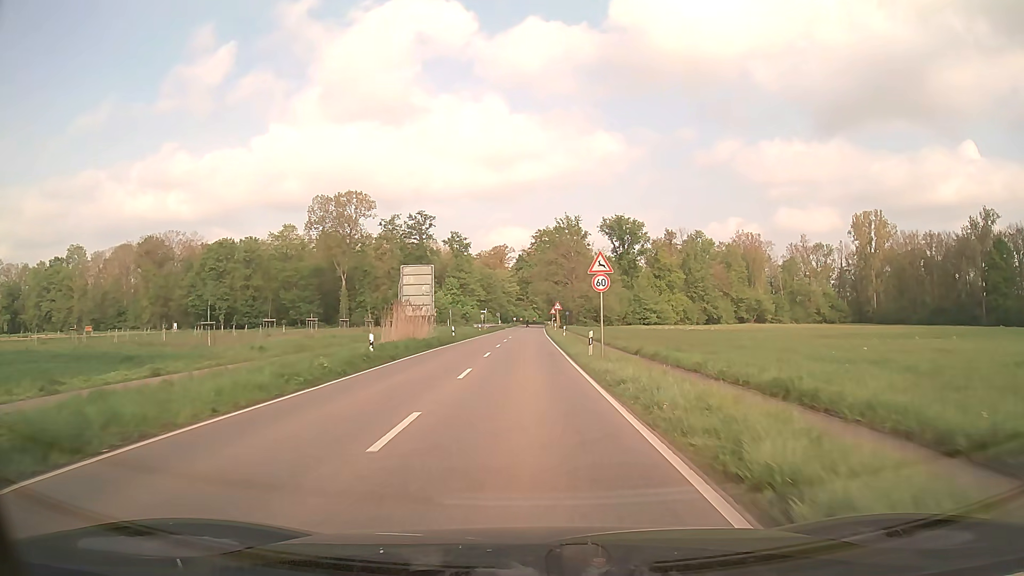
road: secondary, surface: asphalt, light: Day
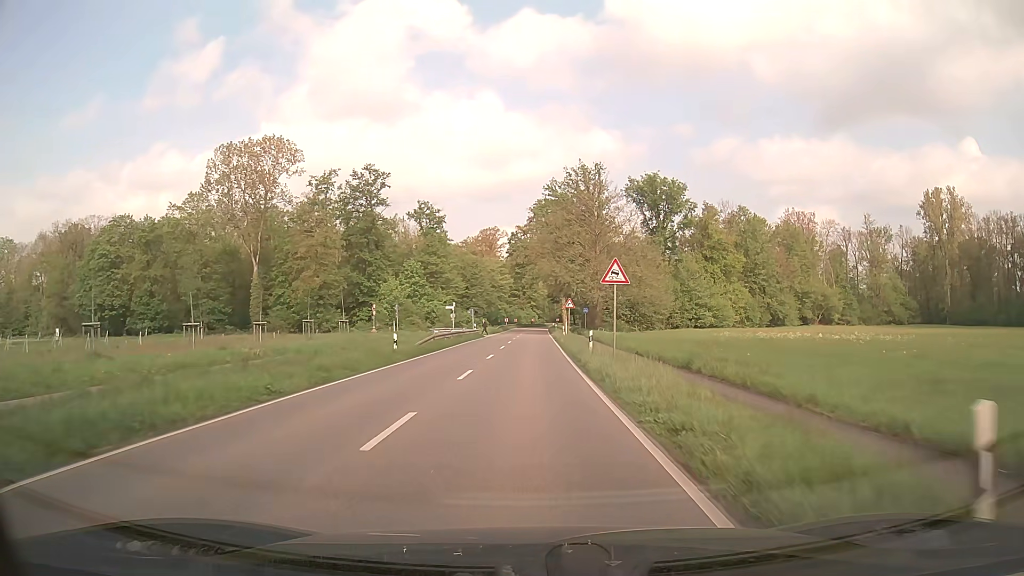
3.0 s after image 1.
(0.0, +45.2) m; 0°
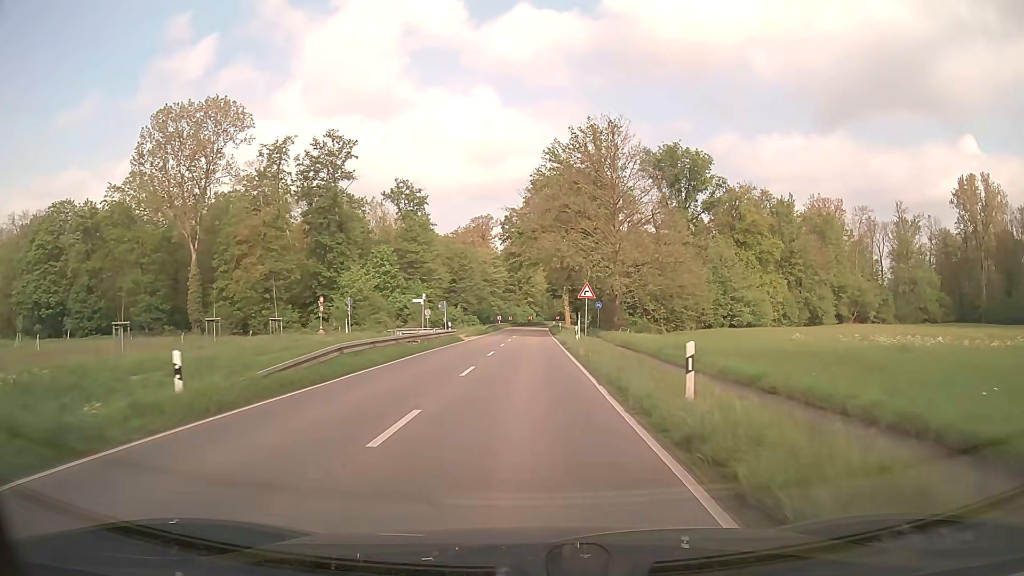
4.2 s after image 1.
(0.0, +18.1) m; 0°
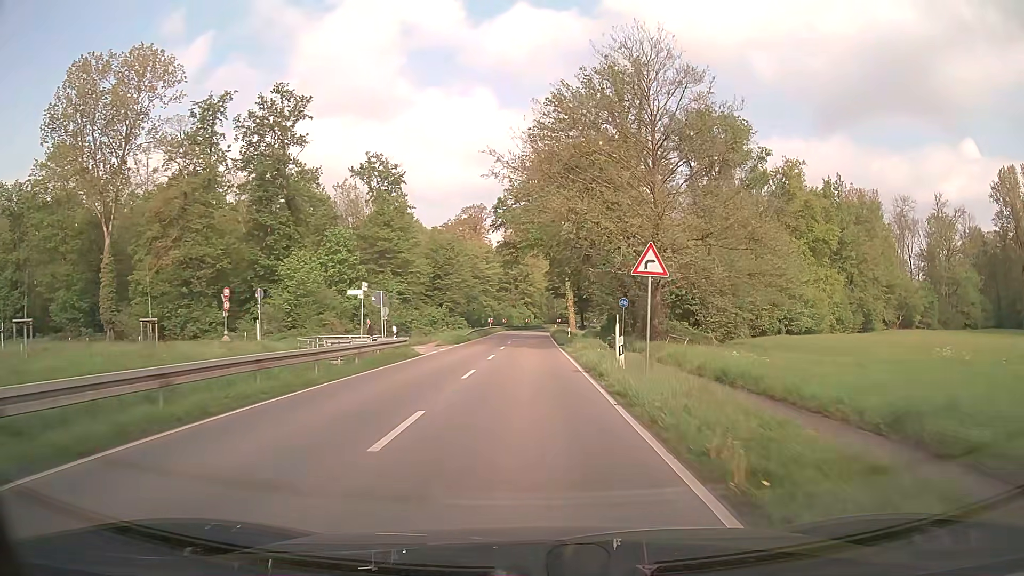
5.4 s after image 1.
(0.0, +18.1) m; 0°
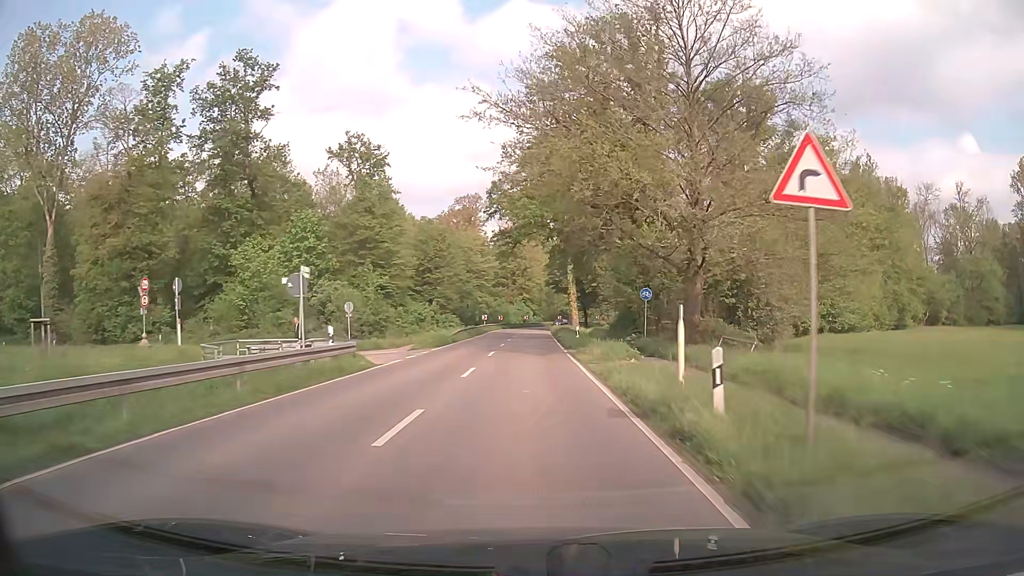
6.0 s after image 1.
(0.0, +9.0) m; 0°
